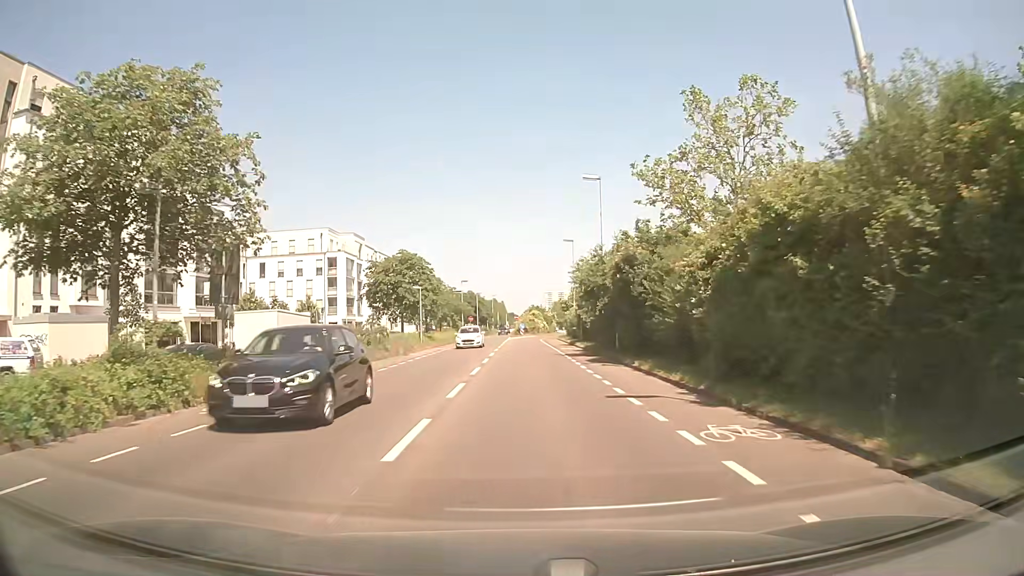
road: secondary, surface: asphalt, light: Day
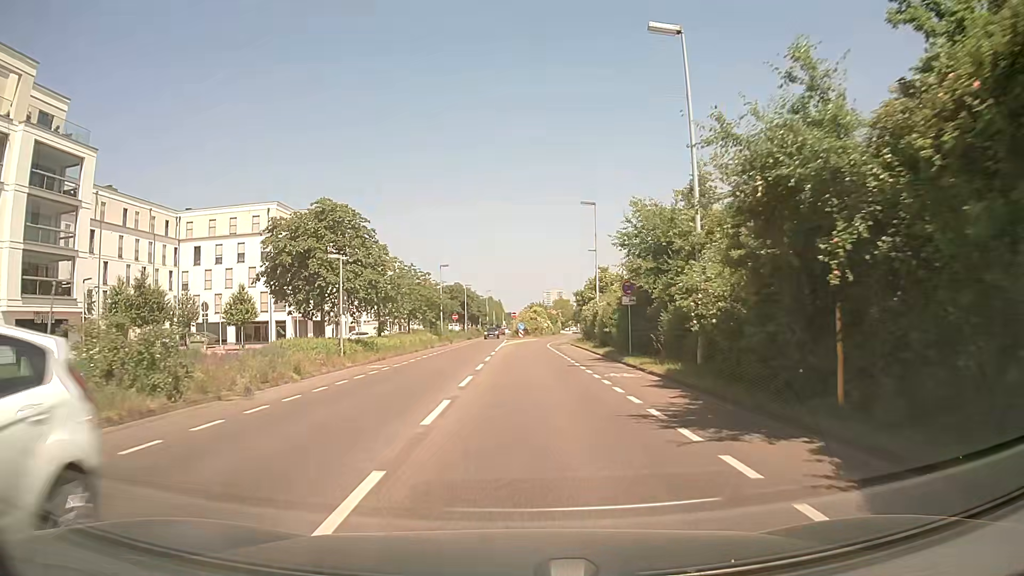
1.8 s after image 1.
(-0.1, +21.6) m; 0°
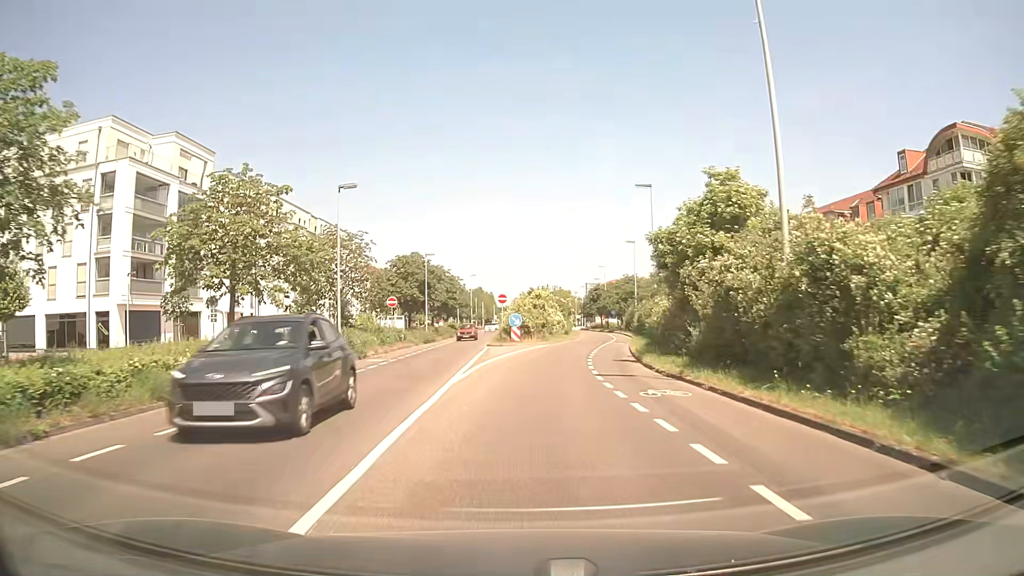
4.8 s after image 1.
(+0.2, +35.2) m; +1°
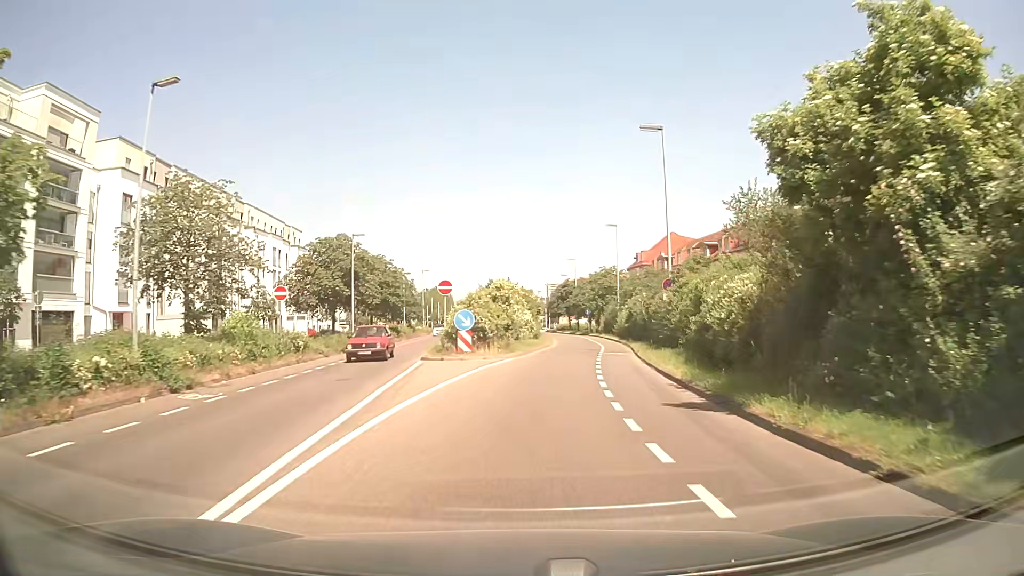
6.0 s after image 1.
(+0.2, +13.8) m; +3°
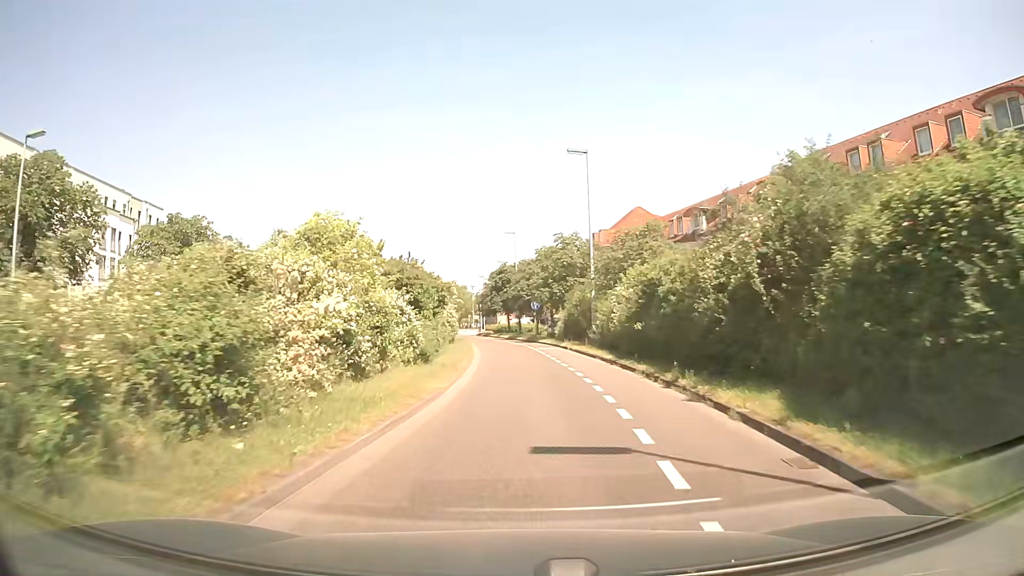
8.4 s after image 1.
(+2.2, +27.2) m; +5°
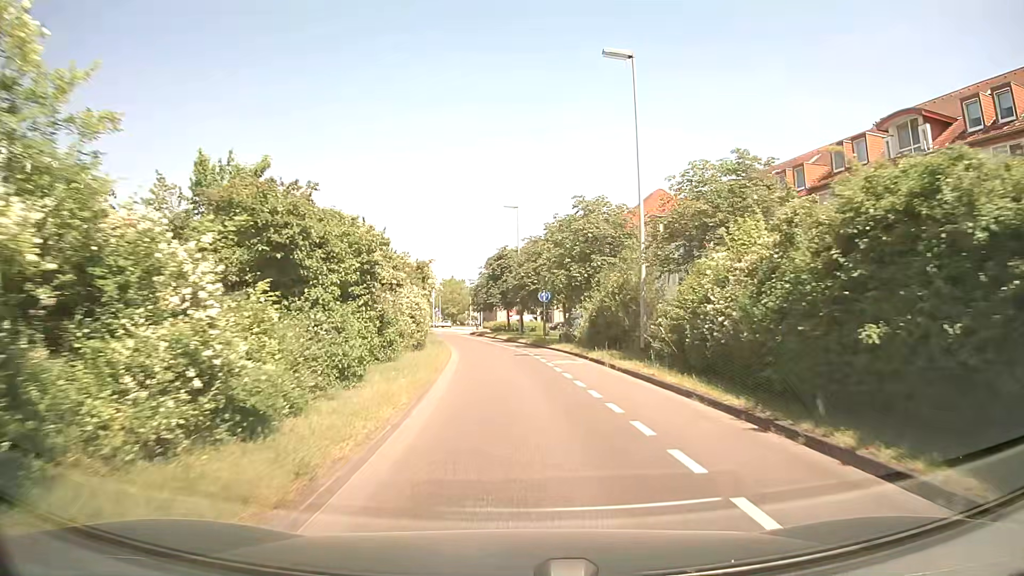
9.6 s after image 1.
(-0.1, +13.4) m; -1°
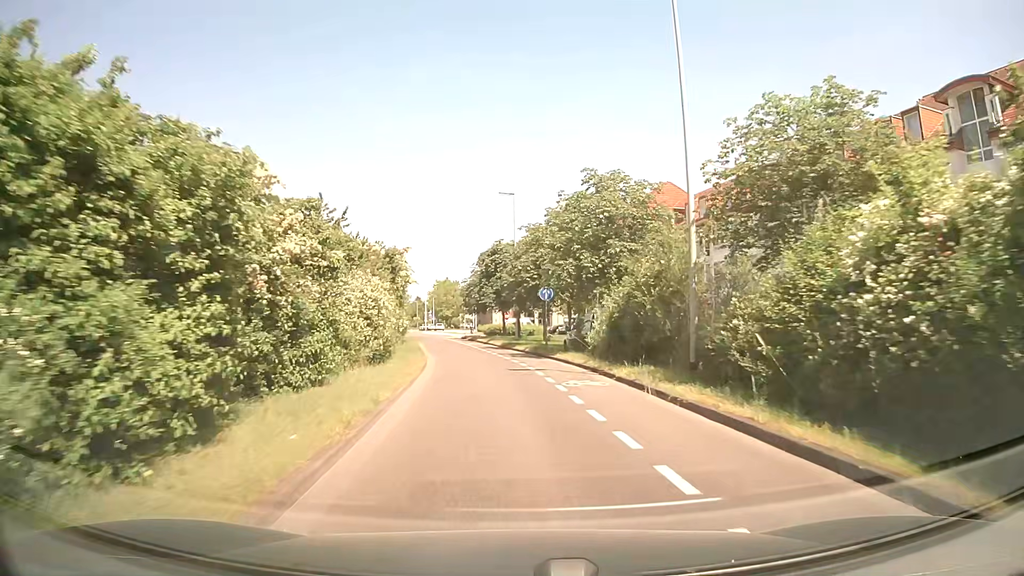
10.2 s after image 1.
(+0.1, +6.7) m; 0°
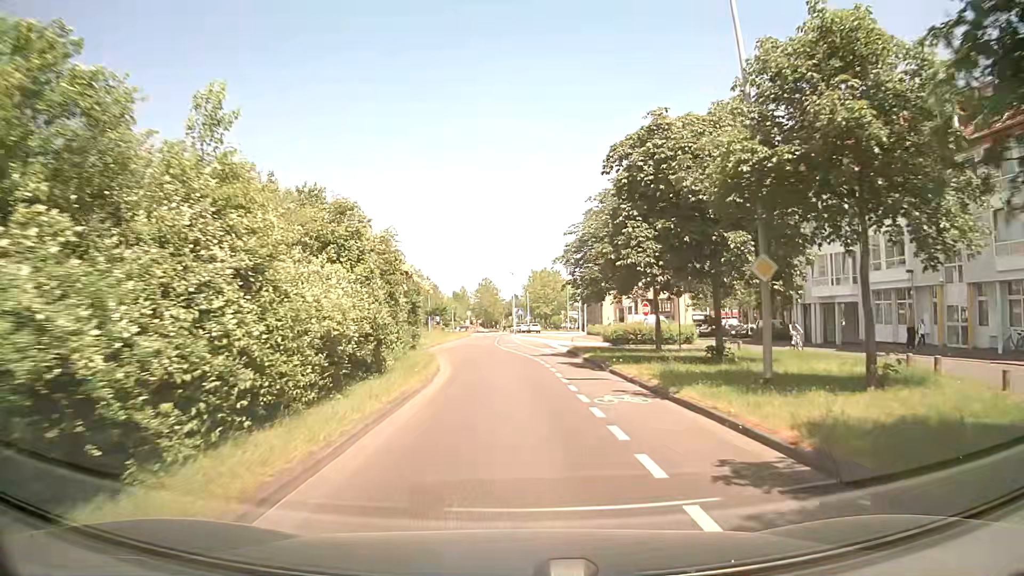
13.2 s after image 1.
(-2.4, +32.9) m; -9°
